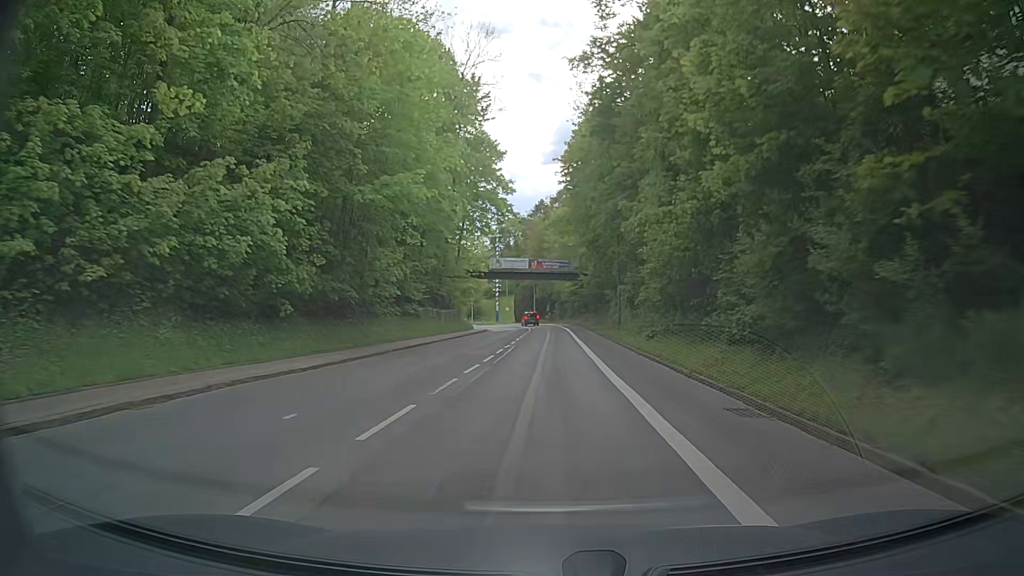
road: secondary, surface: asphalt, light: Day
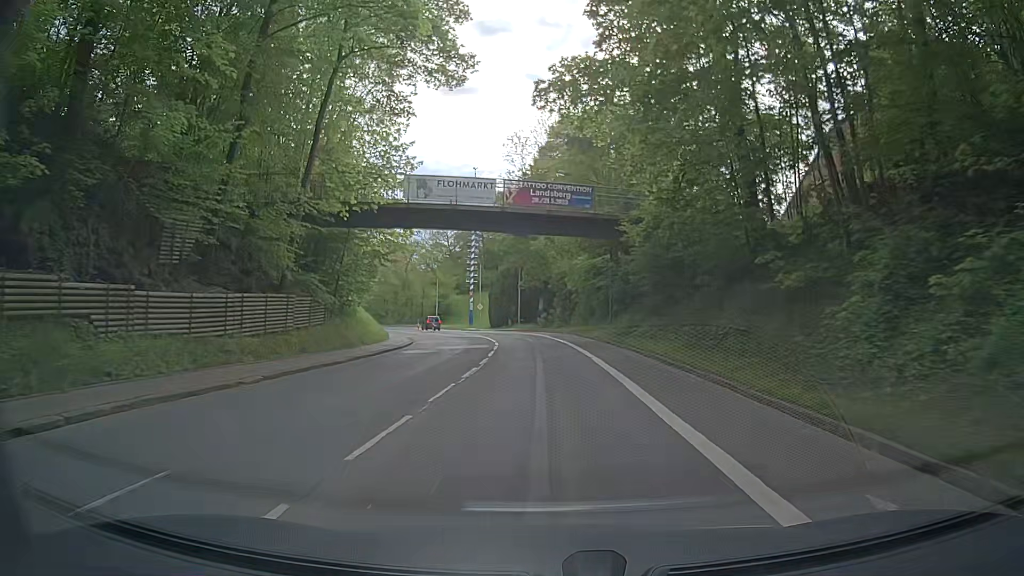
(-0.1, +41.3) m; +1°
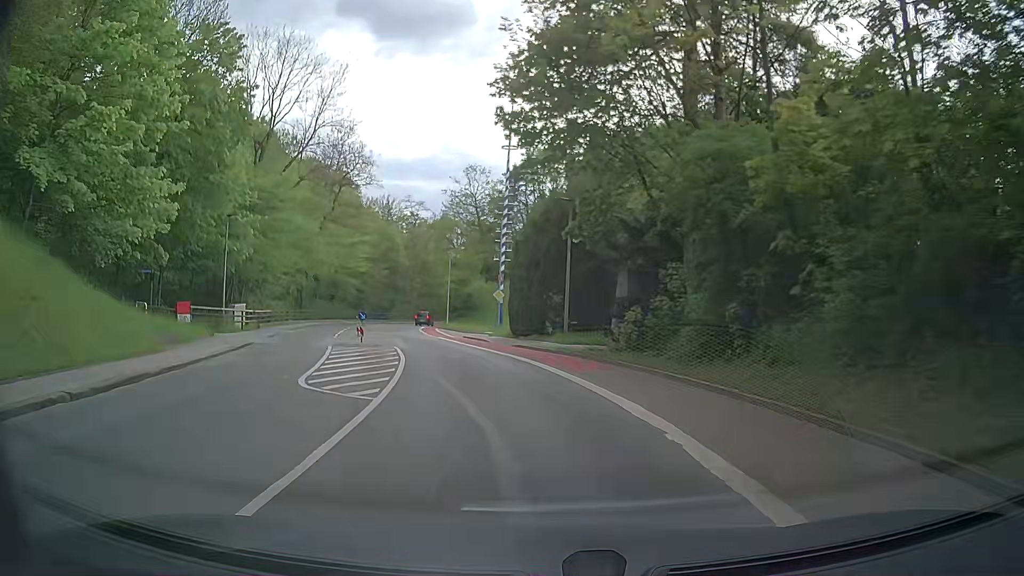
(-1.4, +38.0) m; -7°
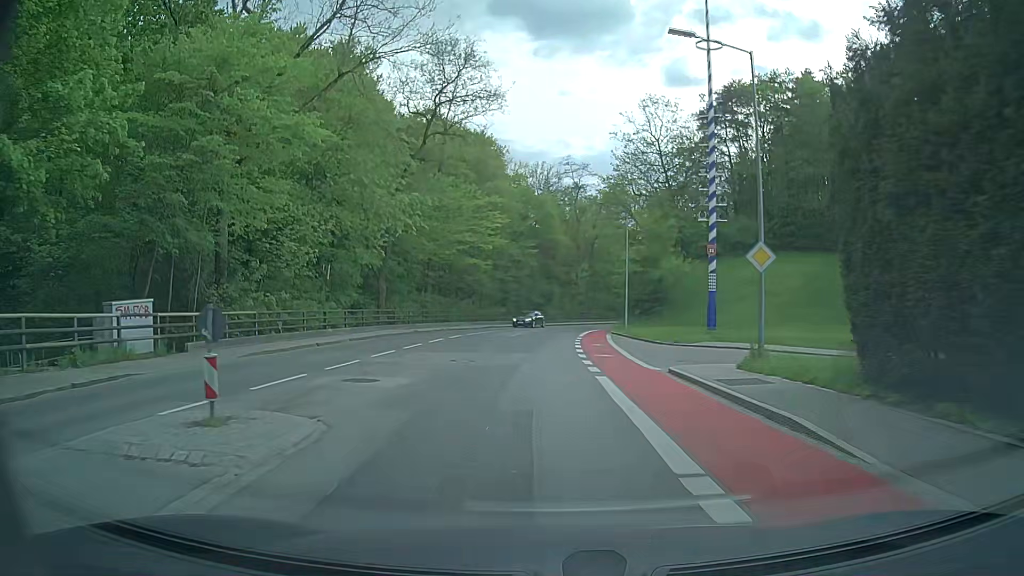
(-3.1, +28.2) m; -14°
